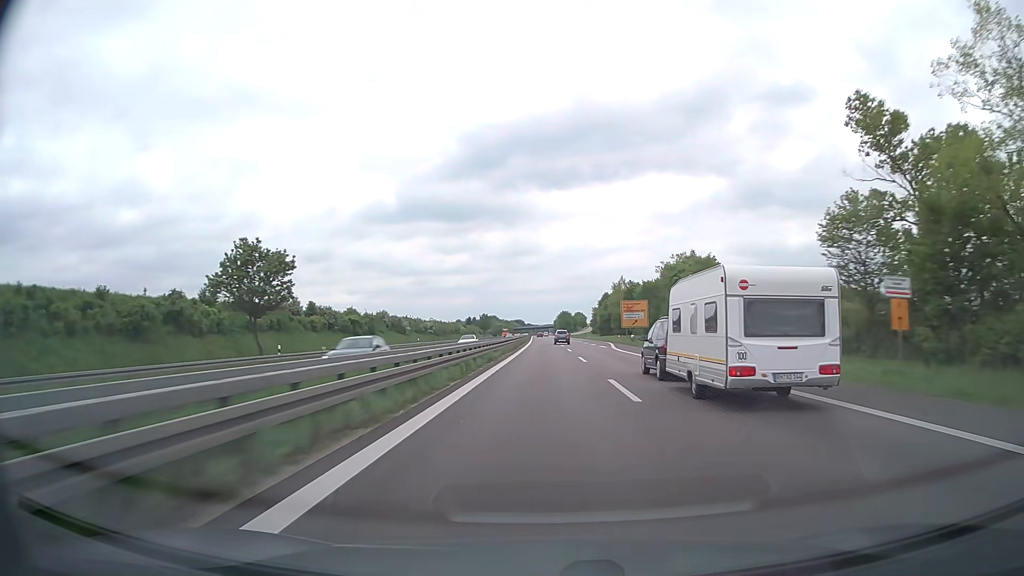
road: trunk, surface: asphalt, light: Day
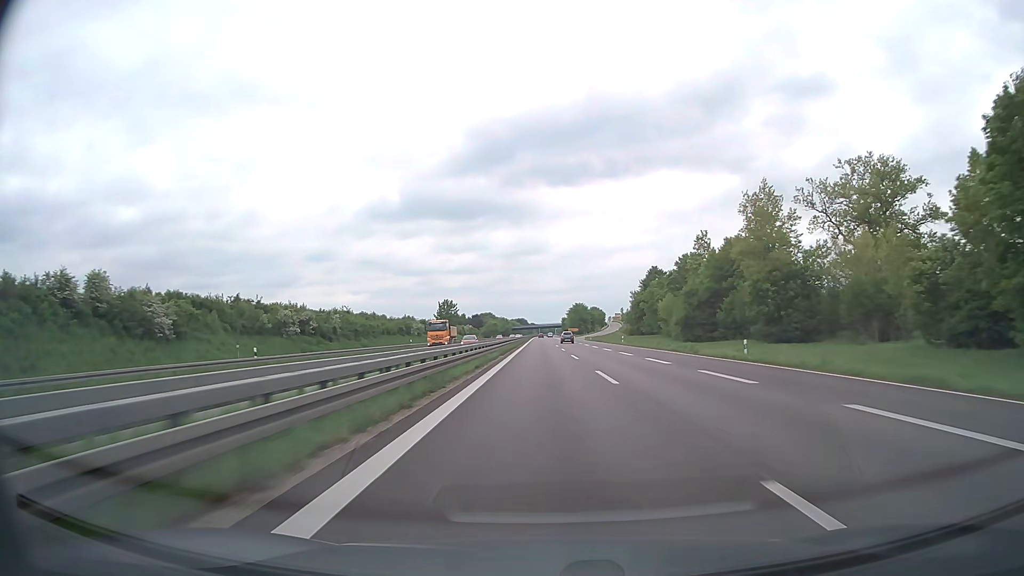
(-0.6, +103.3) m; 0°
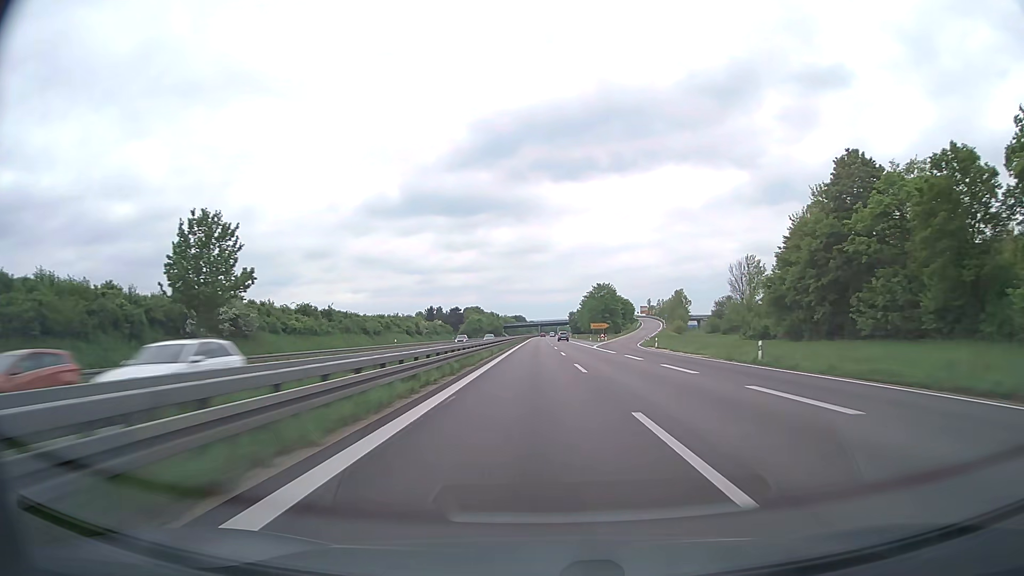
(-0.6, +102.8) m; 0°
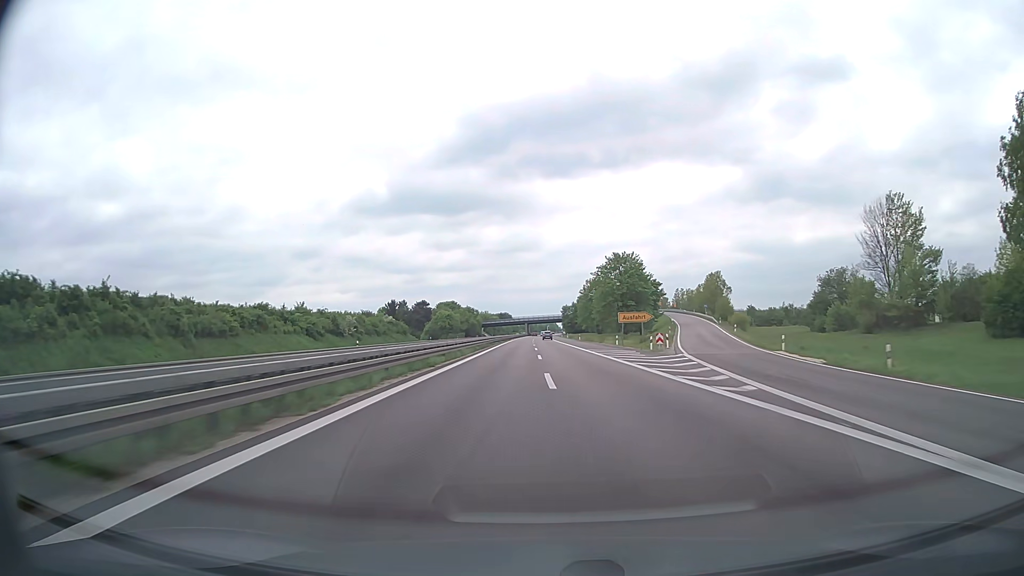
(+0.6, +61.6) m; +1°
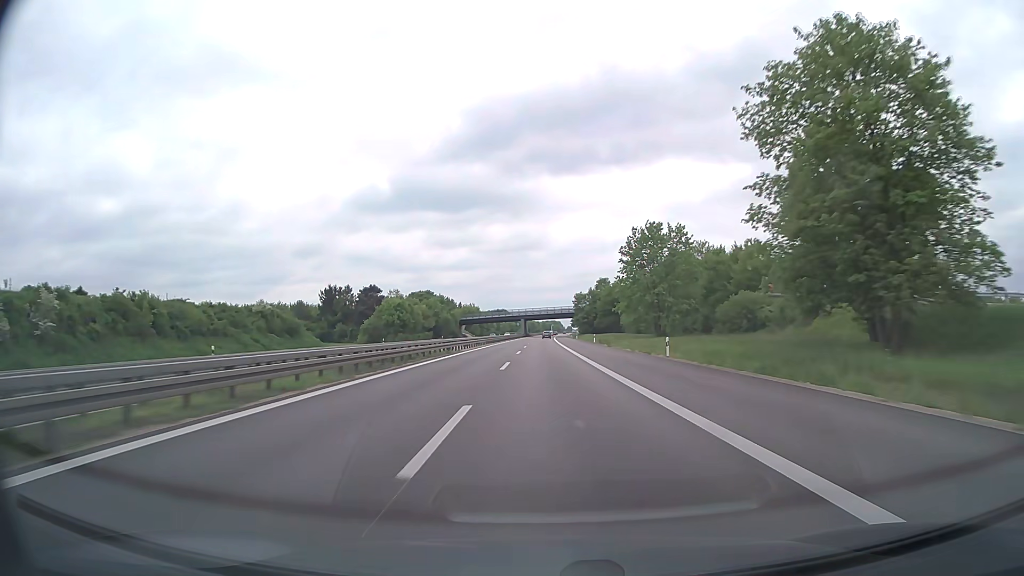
(+0.1, +81.9) m; 0°
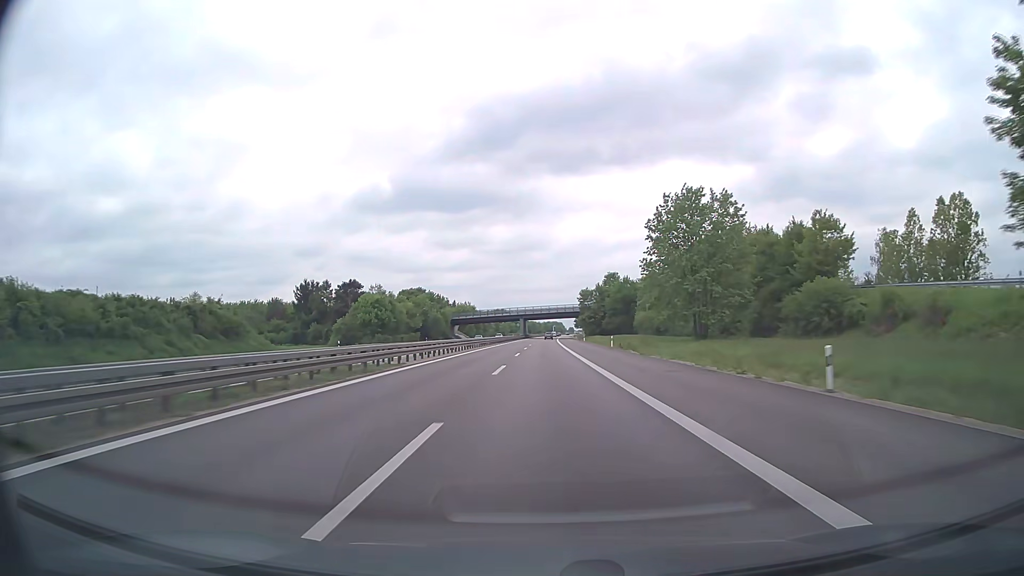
(0.0, +20.4) m; 0°
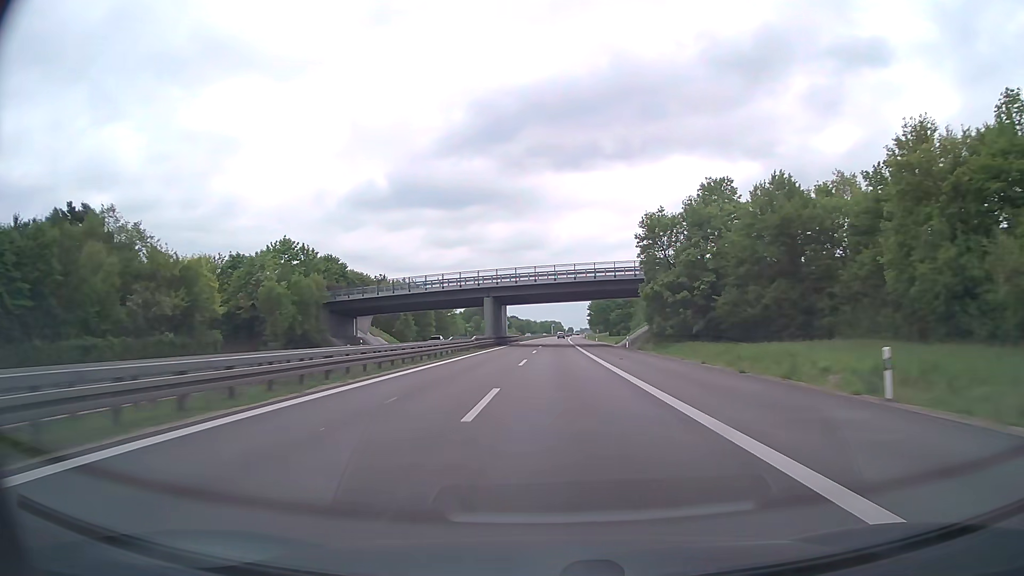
(-0.2, +102.0) m; 0°
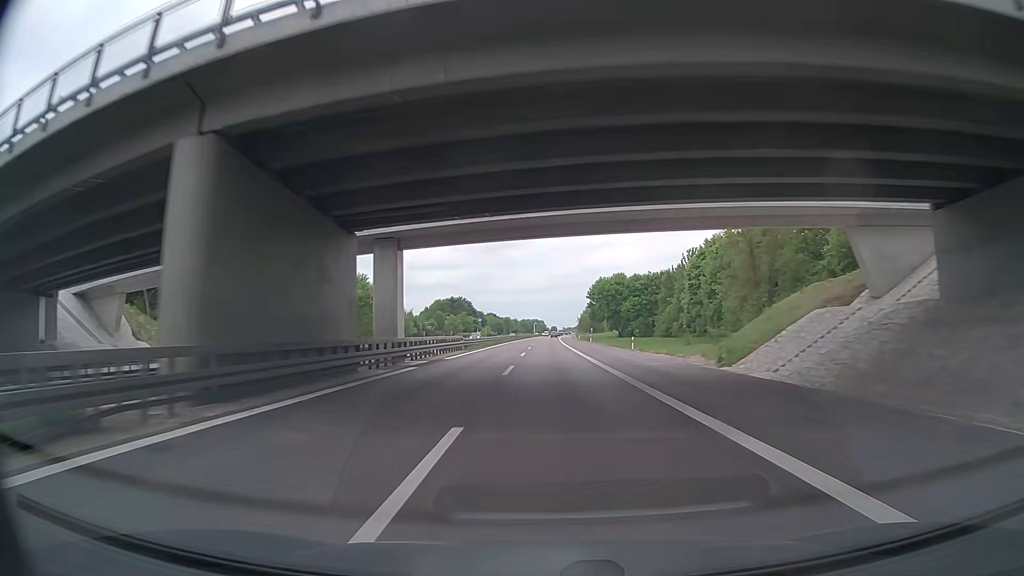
(+0.6, +61.0) m; +1°
(0, +10) (0, +20) (0, +30) (0, +40) (0, +50) (+1, +60) (+1, +70) (+1, +80) (+1, +90) (+1, +100) m
